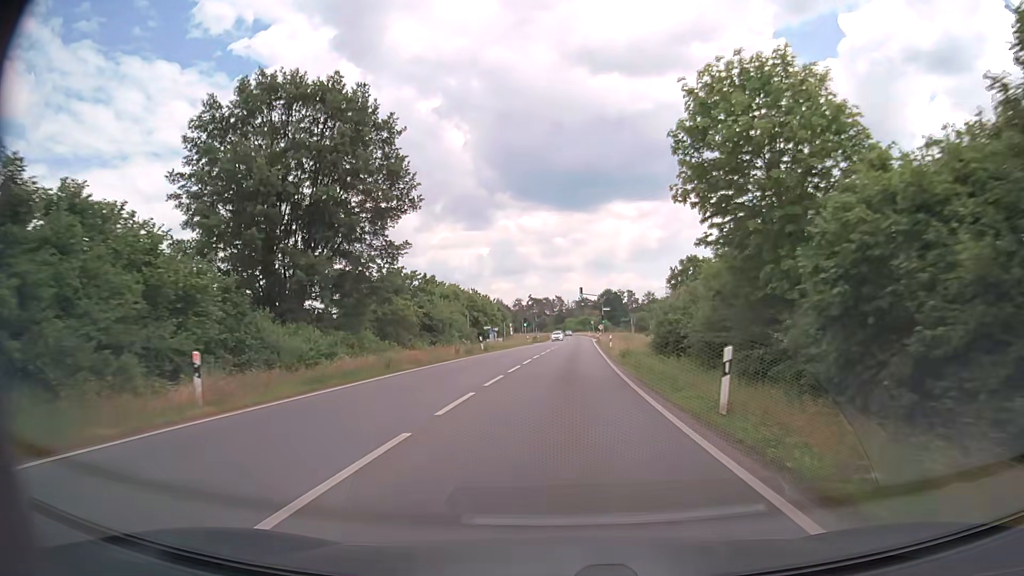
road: primary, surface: asphalt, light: Day
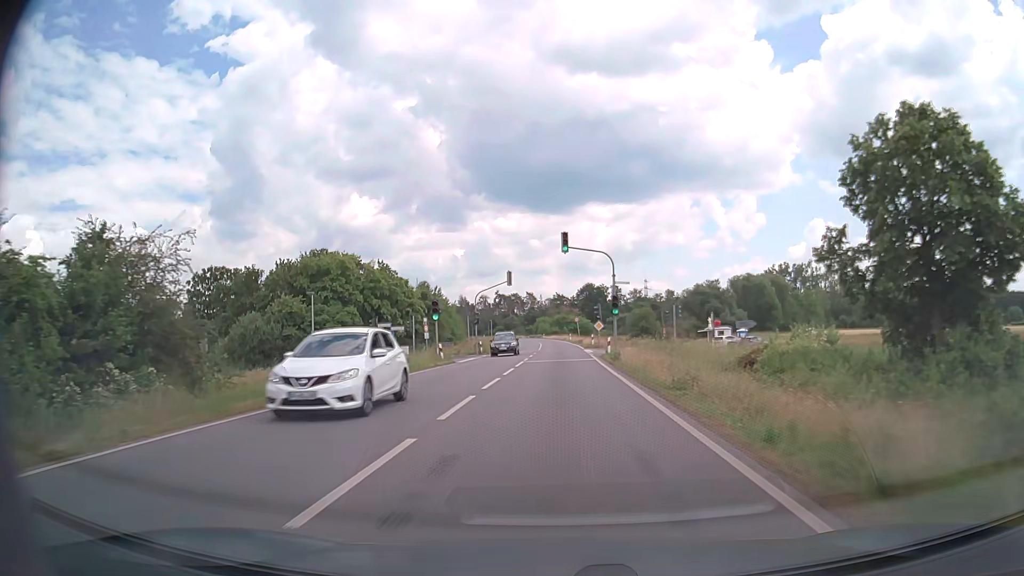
(+1.3, +48.8) m; +2°
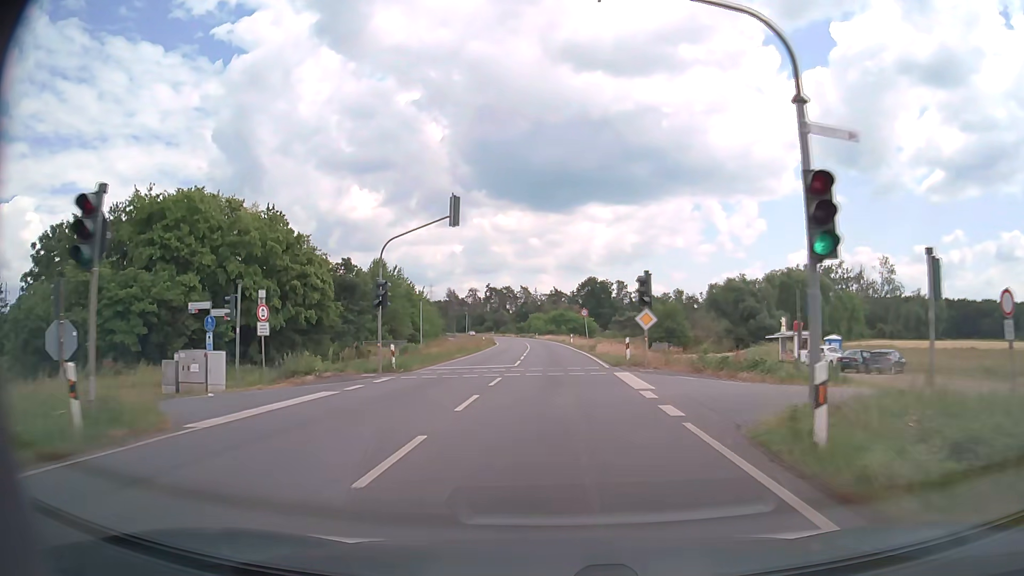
(0.0, +29.5) m; 0°
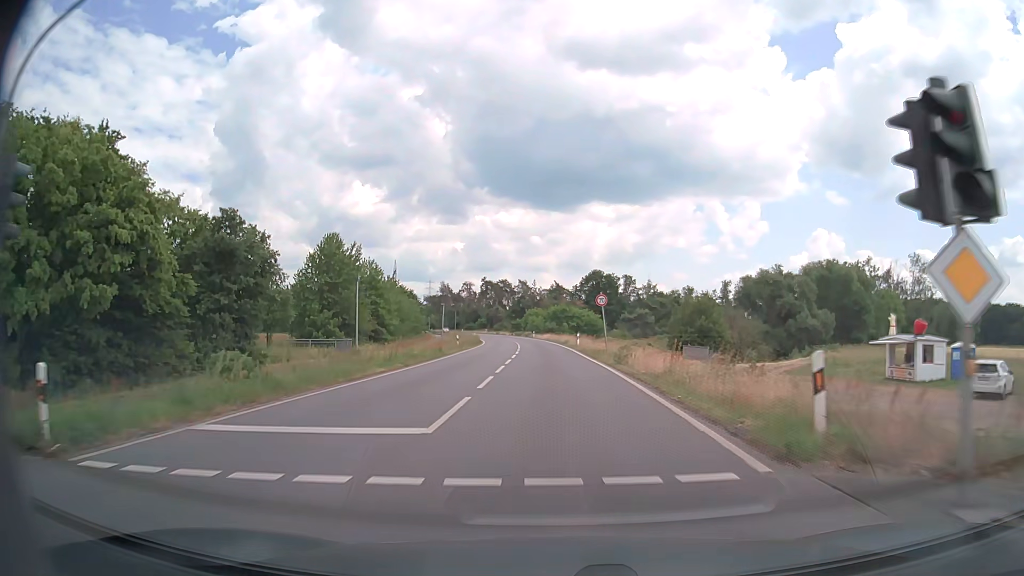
(0.0, +19.7) m; 0°
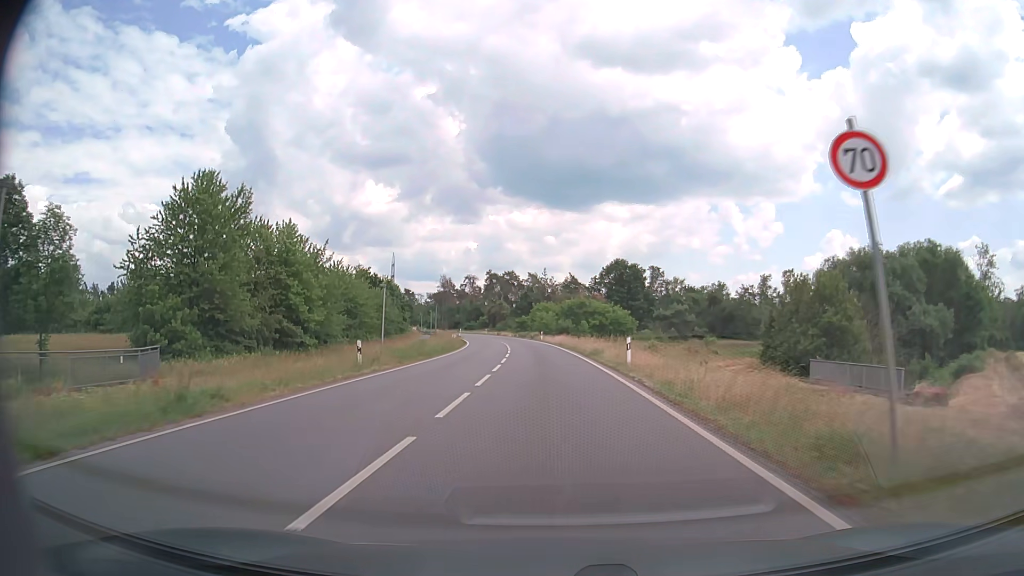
(-0.2, +29.7) m; -1°
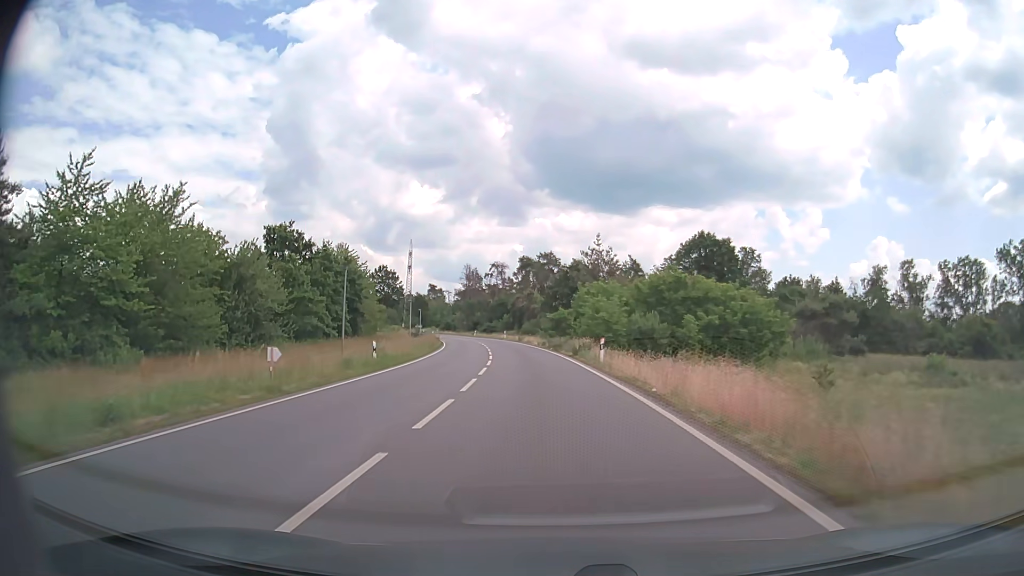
(-1.6, +49.6) m; -4°
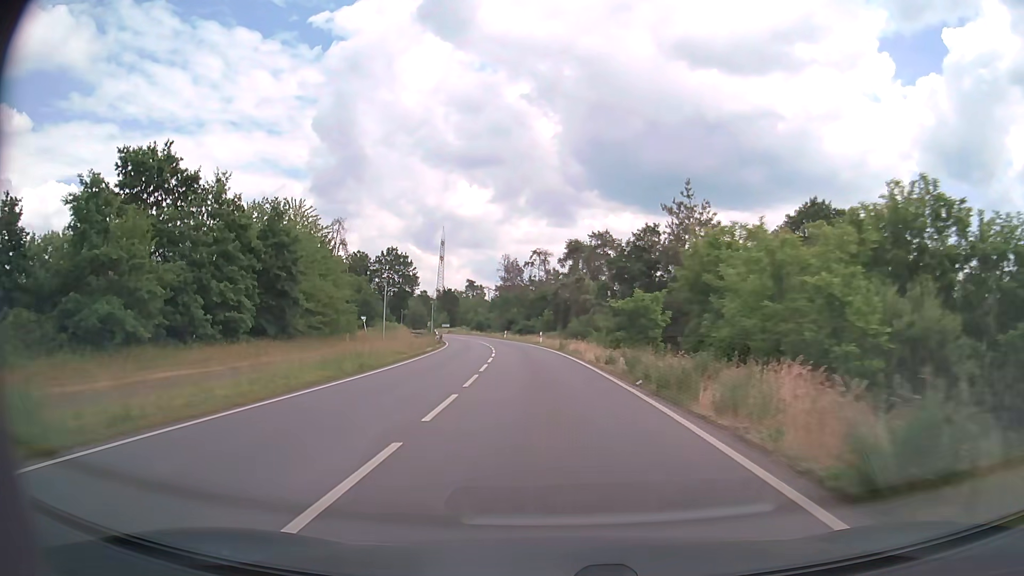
(-1.0, +29.8) m; -4°
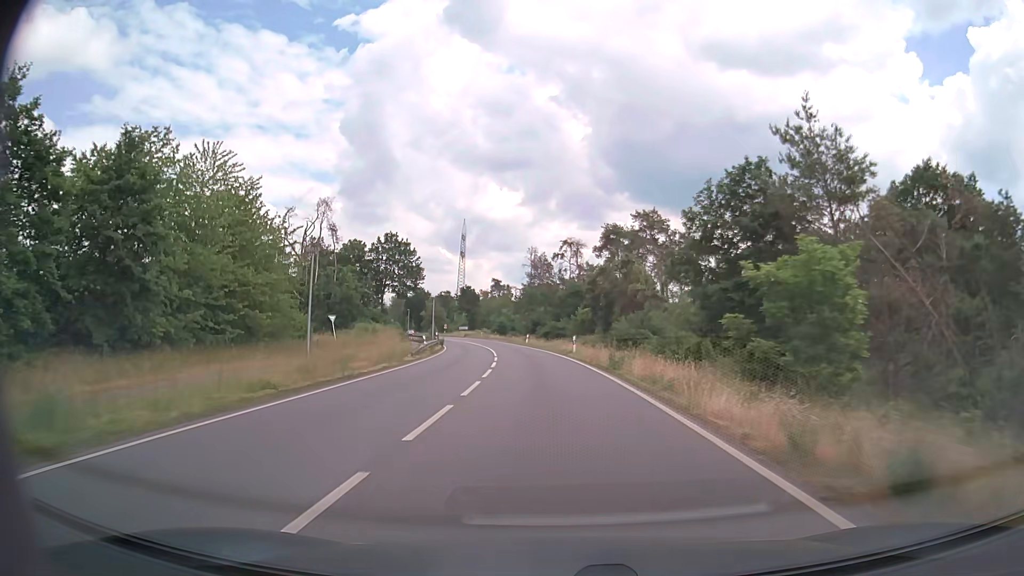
(-0.4, +19.9) m; -3°
(0, +10) (0, +20) (-1, +30) (-2, +40) (-3, +50) (-4, +60) (-6, +70) (-7, +80) (-9, +89) (-12, +99) m
